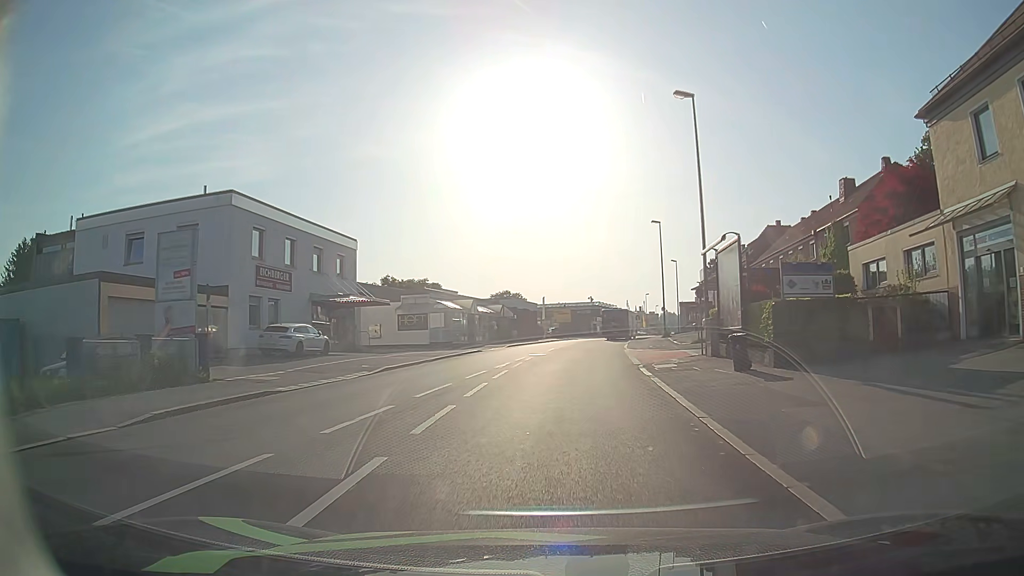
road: tertiary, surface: asphalt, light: Day
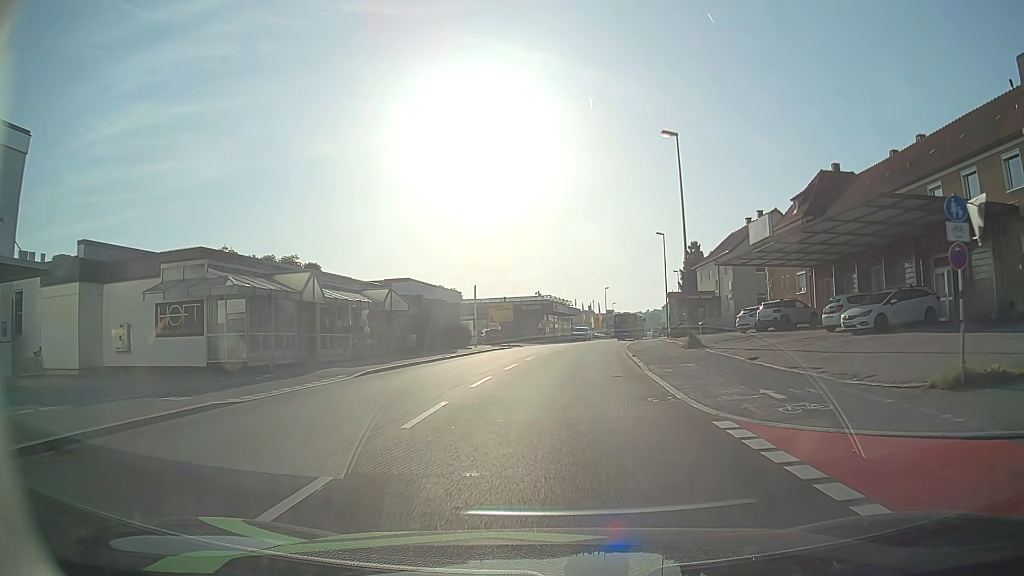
(+1.0, +28.2) m; +5°
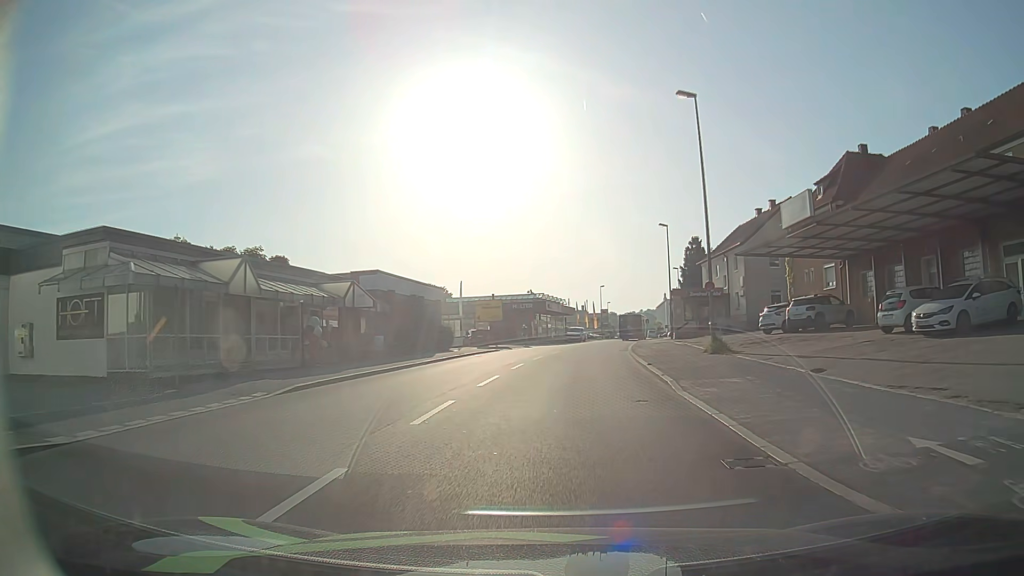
(0.0, +5.8) m; +1°
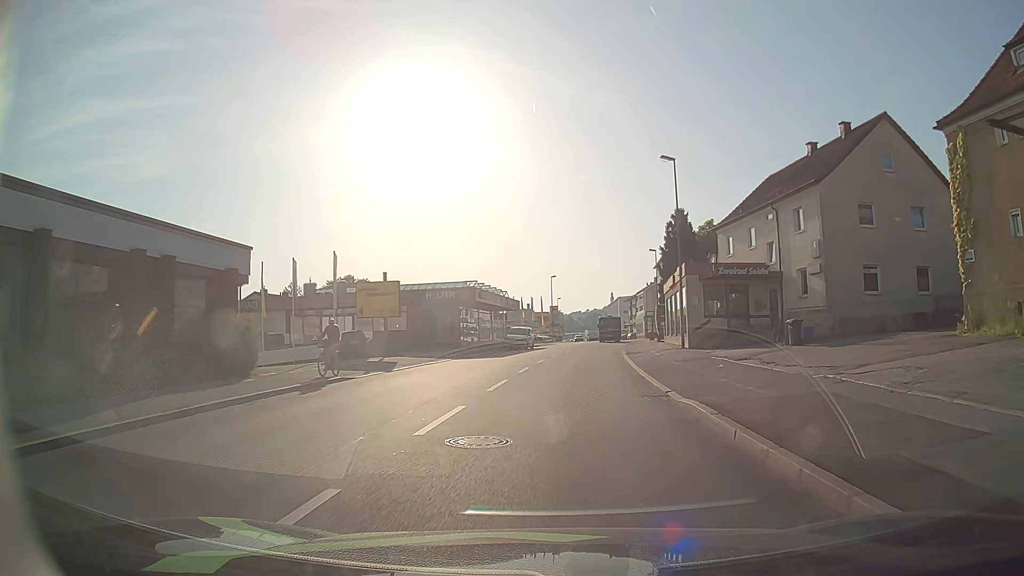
(+0.9, +24.8) m; +4°
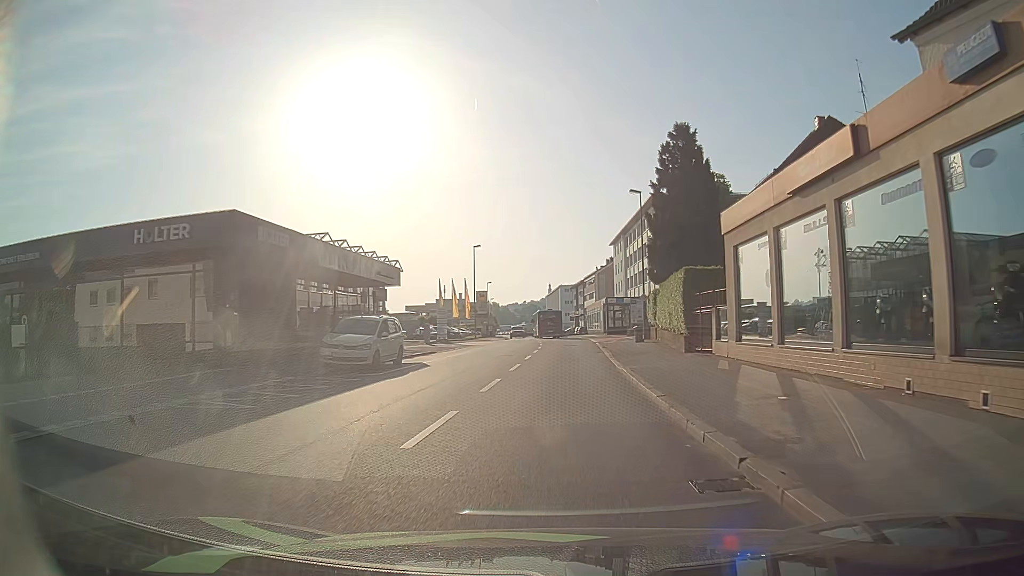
(+1.7, +31.0) m; +6°
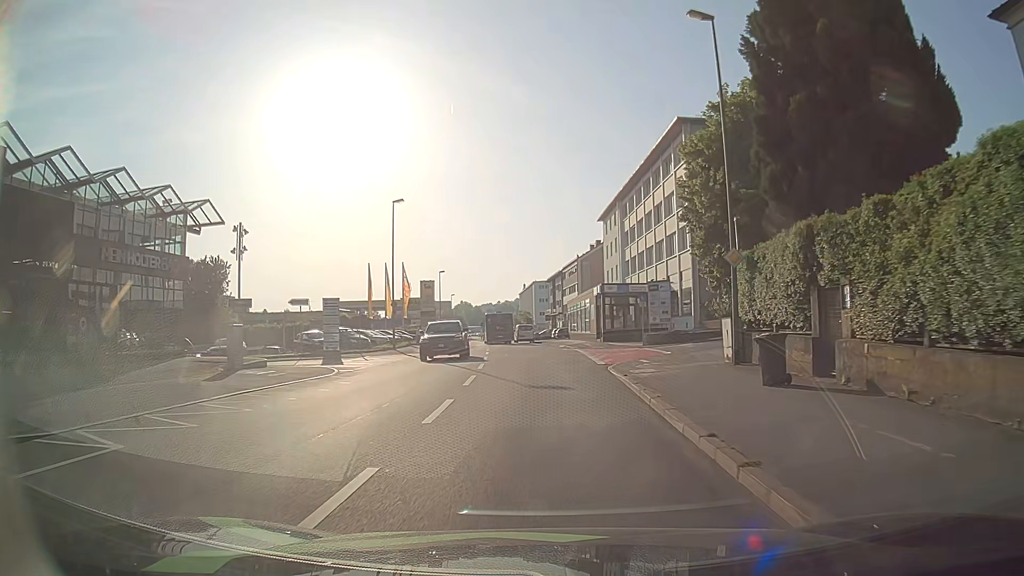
(+0.7, +27.9) m; +2°
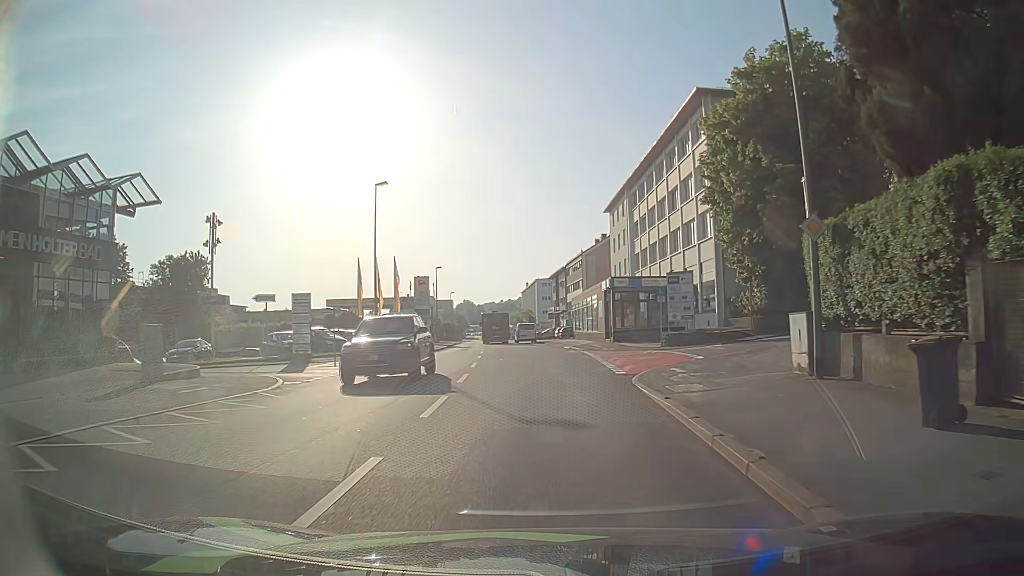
(0.0, +5.5) m; -1°
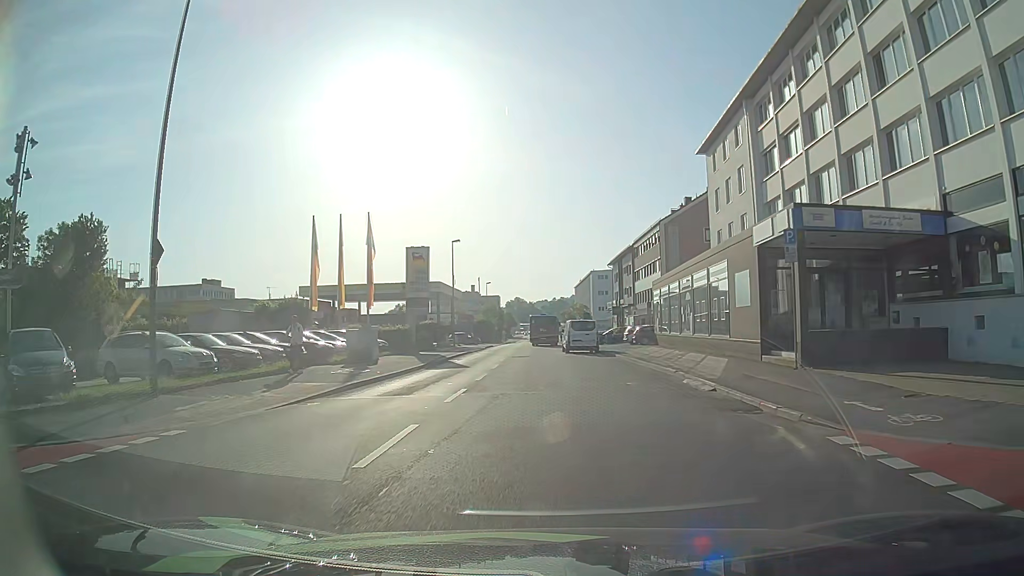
(-0.8, +27.7) m; -4°
(0, +10) (0, +20) (0, +30) (-1, +40) (-1, +50) (-1, +60) (-1, +70) (0, +80) (0, +90) (0, +100) m
